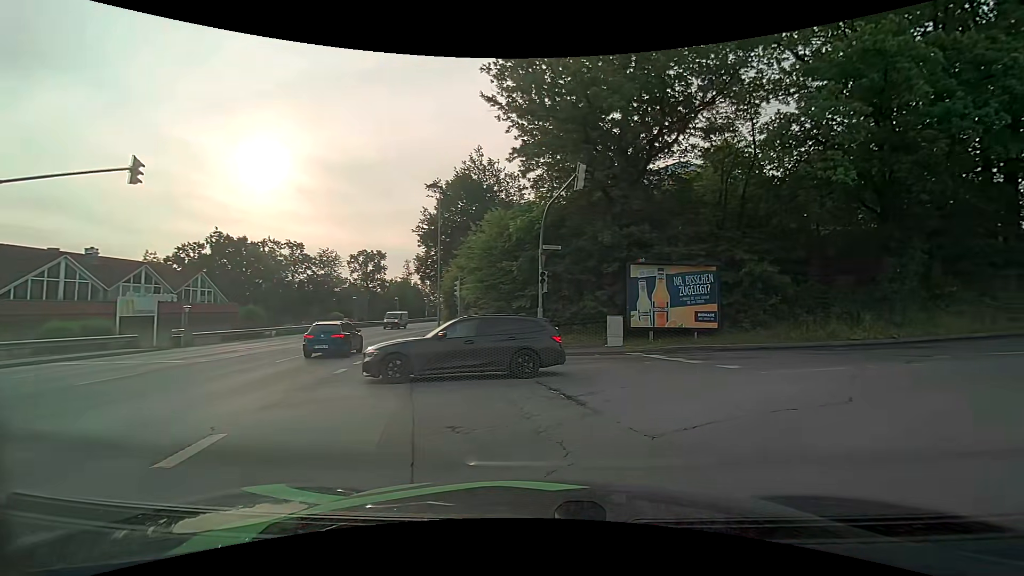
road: tertiary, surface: asphalt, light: Day
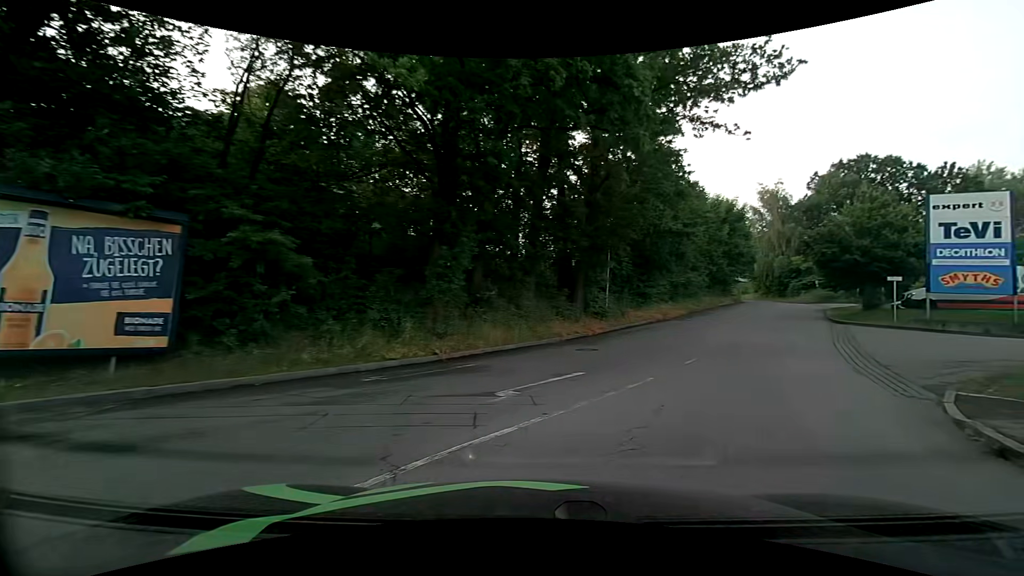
(+4.3, +9.3) m; +50°
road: residential
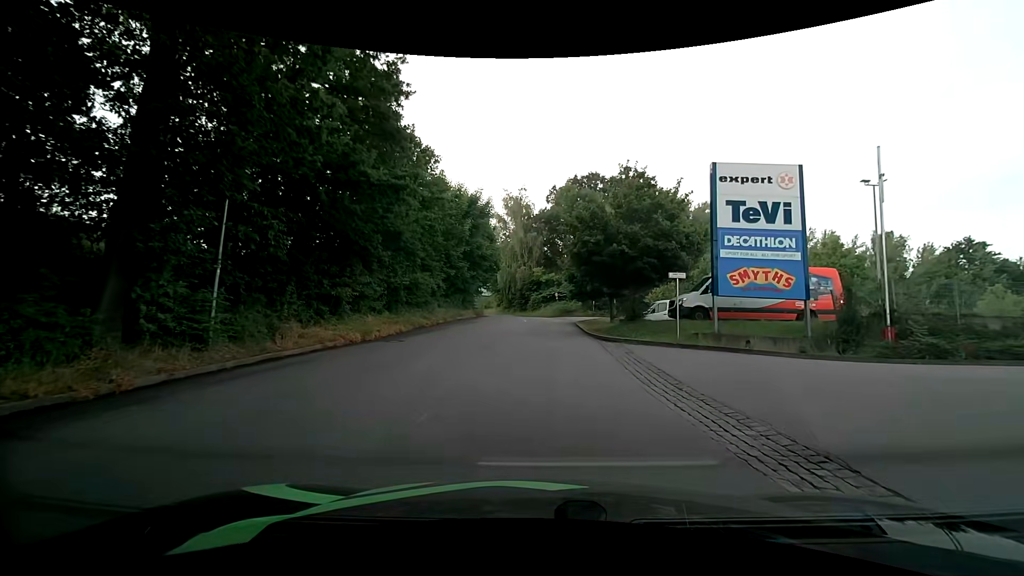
(+4.5, +13.5) m; +27°
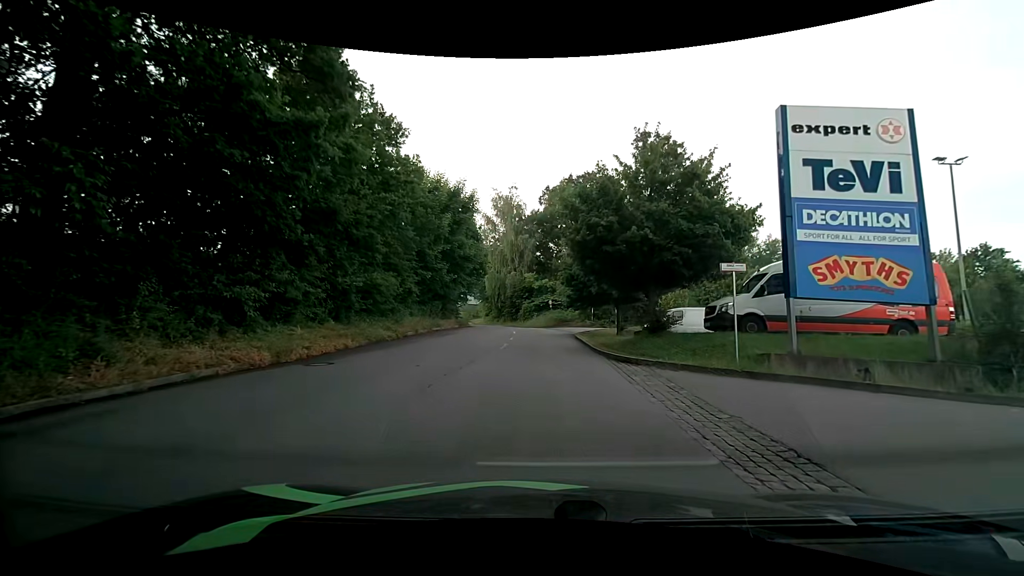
(0.0, +6.2) m; -1°
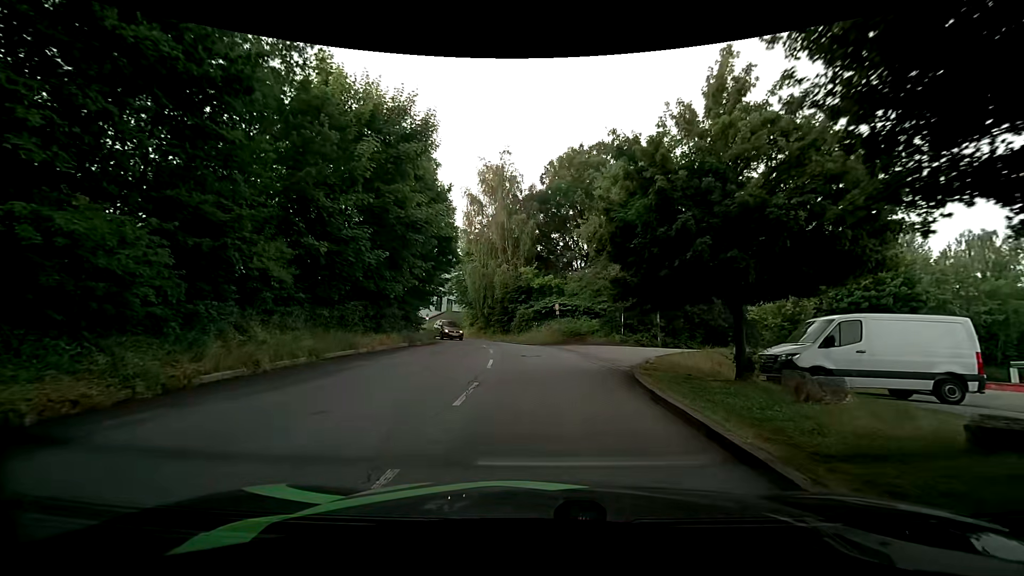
(+0.1, +16.7) m; 0°
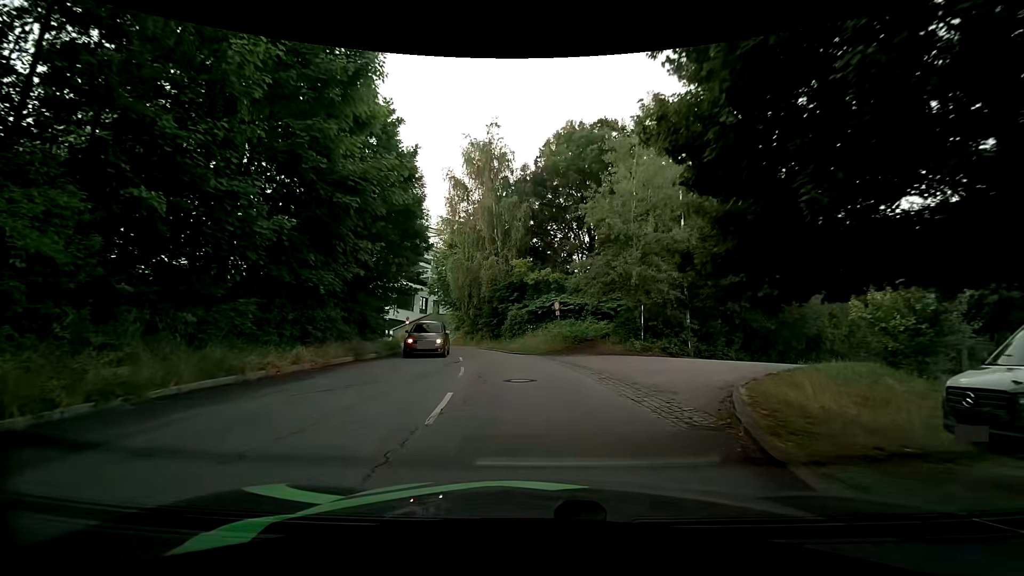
(+0.1, +7.2) m; +1°
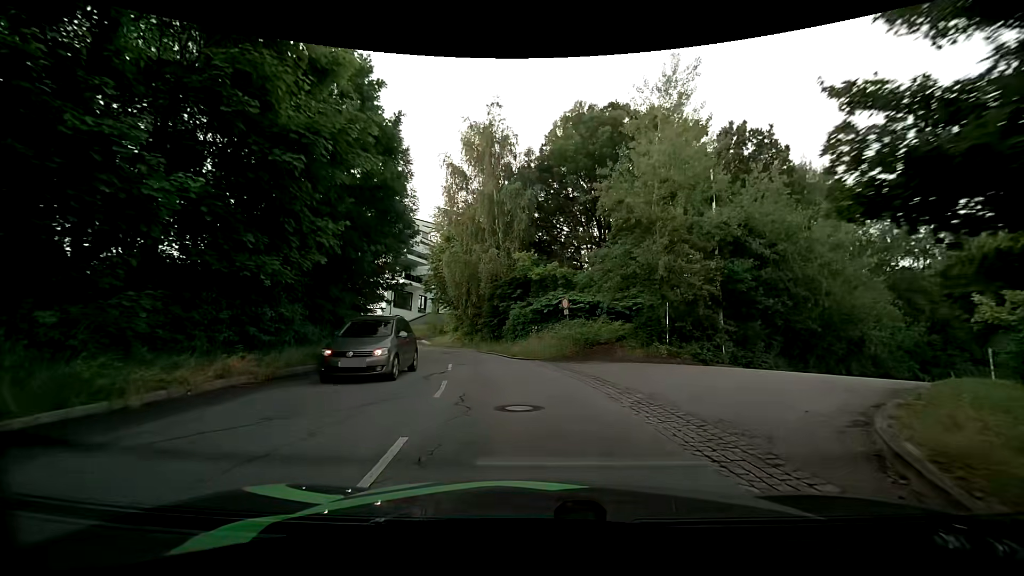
(0.0, +3.7) m; -1°
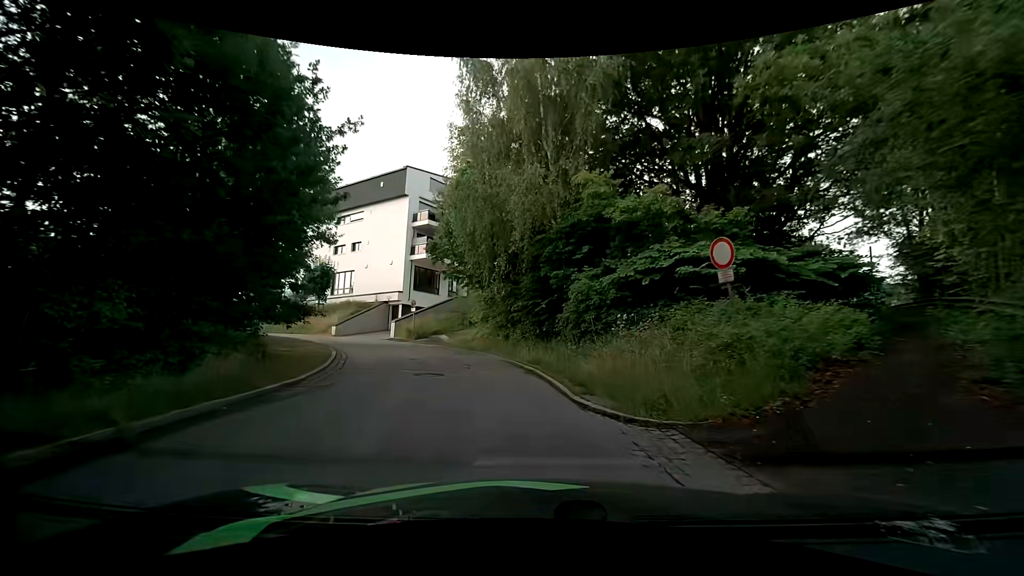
(-0.6, +15.2) m; -6°
(-1, +10) (-3, +20) (-8, +28) (-15, +35) (-24, +40) (-32, +45) (-41, +51) (-49, +56) (-59, +55) (-65, +47) m
